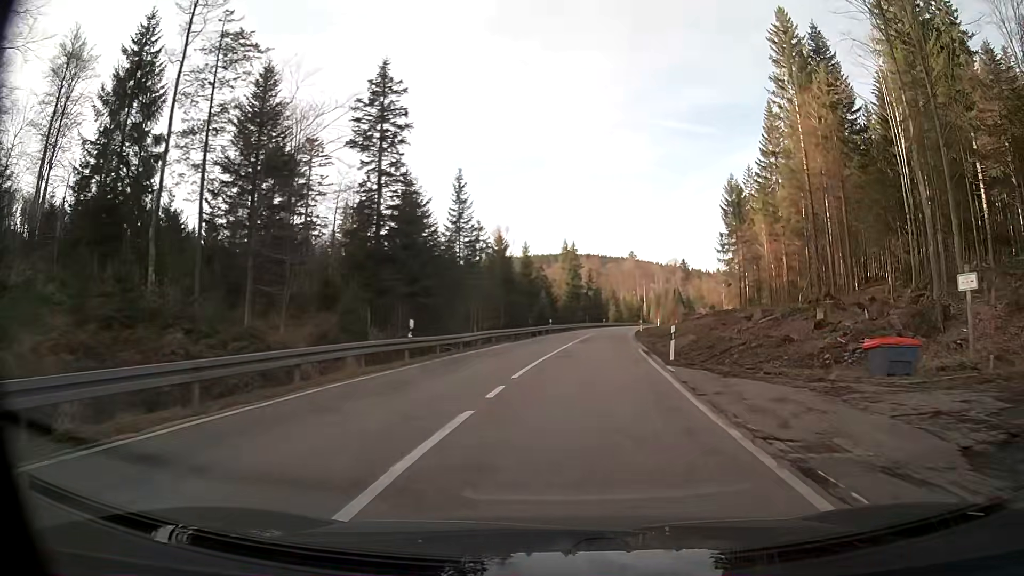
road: secondary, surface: asphalt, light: Day
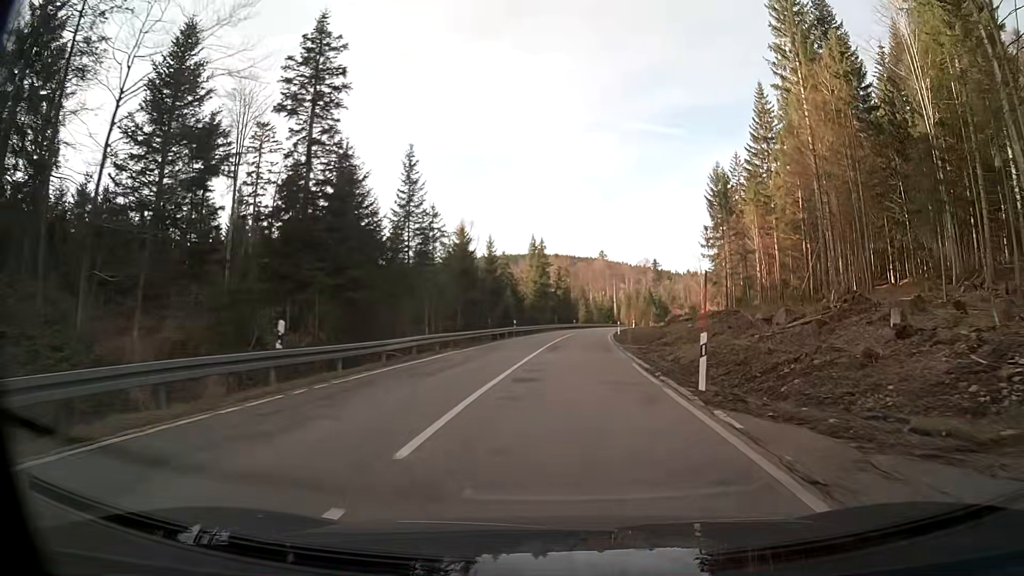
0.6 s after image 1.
(+0.2, +8.6) m; +2°
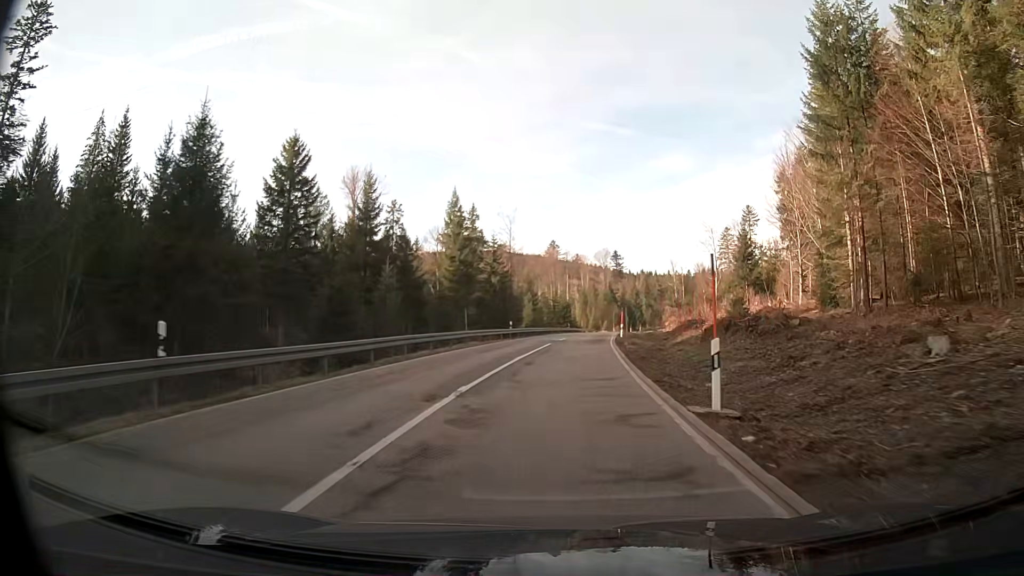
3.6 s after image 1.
(+2.2, +46.9) m; +5°
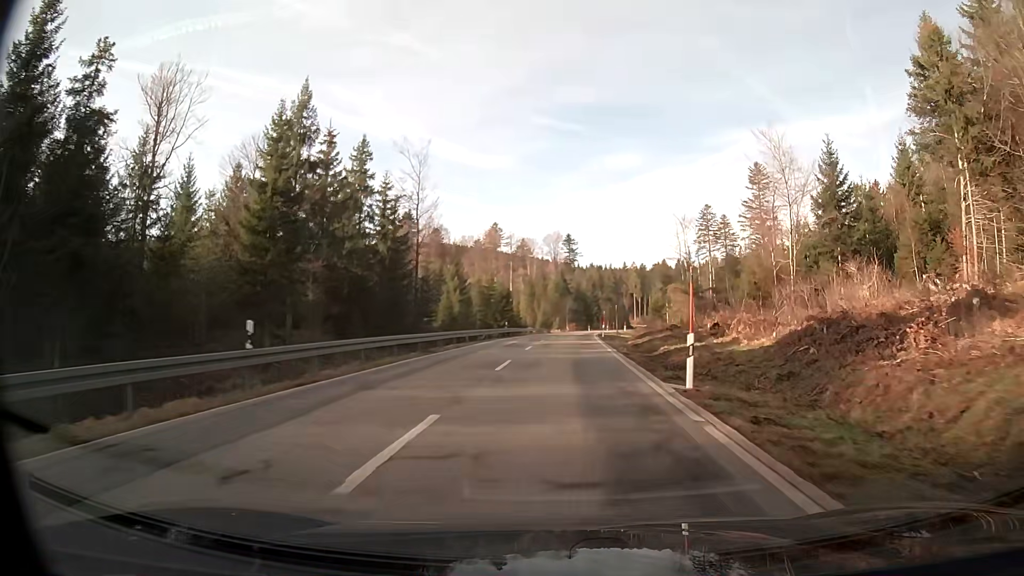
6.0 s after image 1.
(+1.5, +40.7) m; +4°
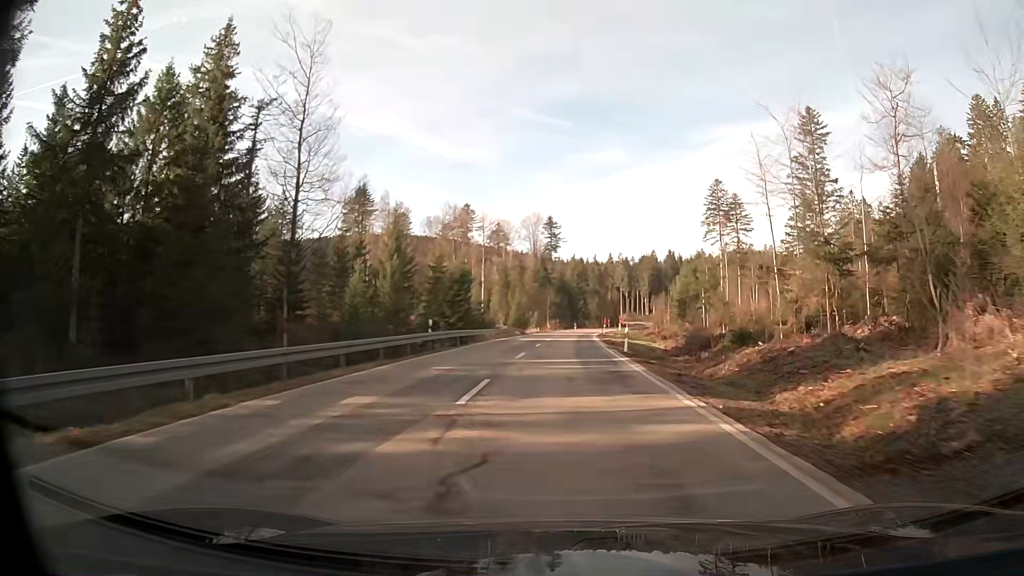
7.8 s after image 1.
(+0.4, +30.7) m; +2°
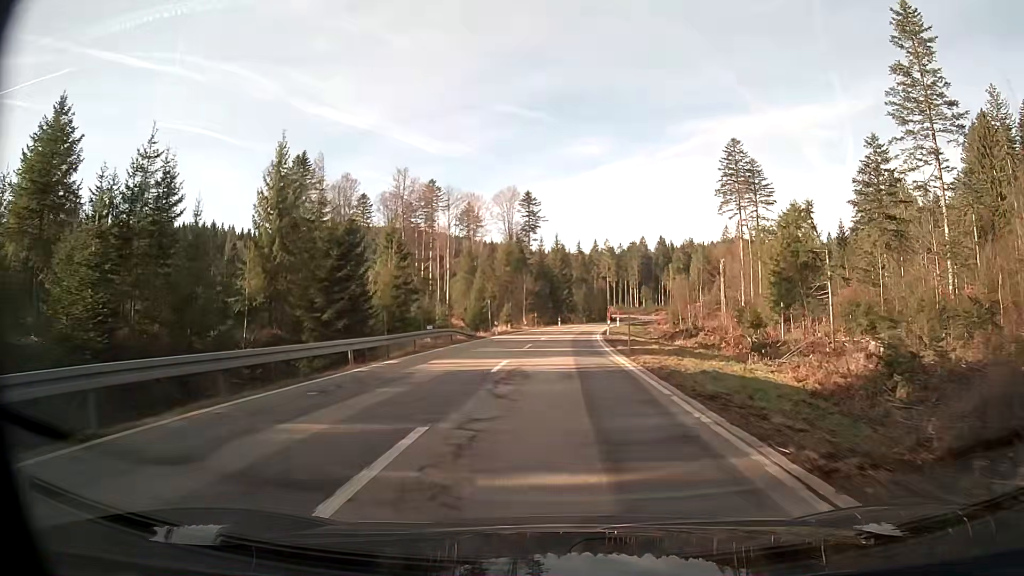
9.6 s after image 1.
(+0.4, +30.4) m; +1°
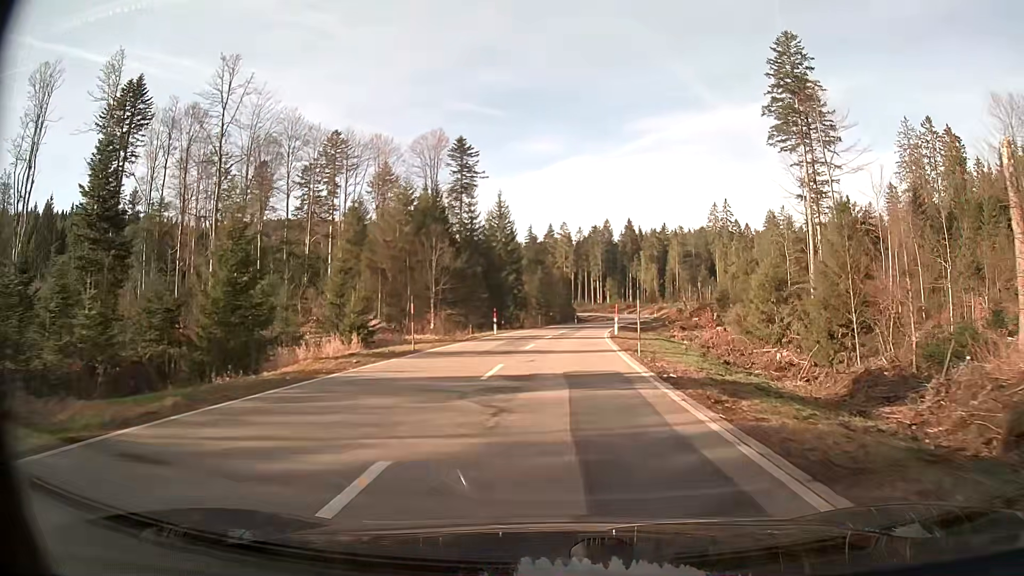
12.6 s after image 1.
(+1.6, +50.1) m; +5°
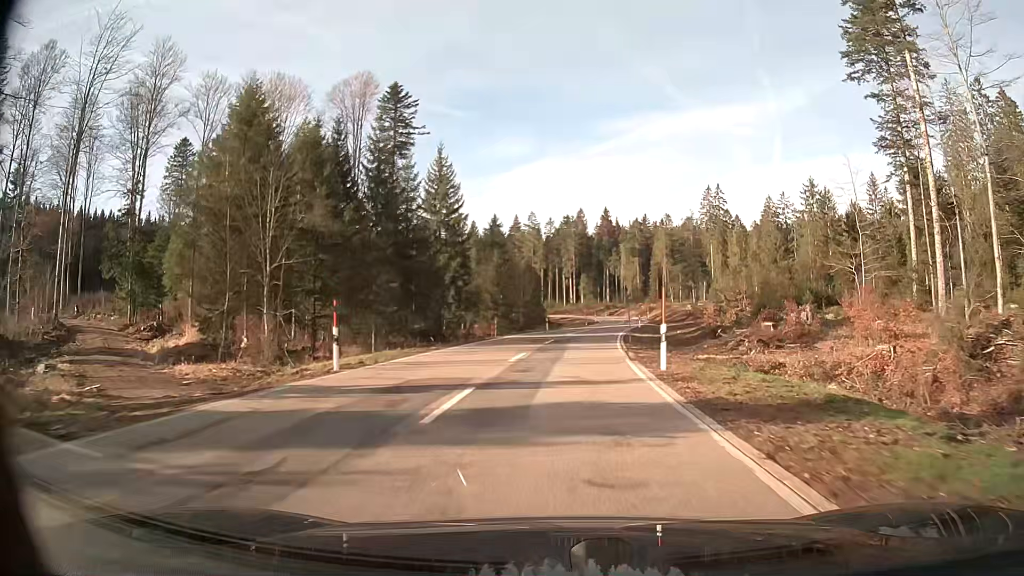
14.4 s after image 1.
(+0.7, +30.0) m; +3°
(0, +10) (0, +20) (+1, +30) (+2, +40) (+4, +50) (+5, +60) (+7, +70) (+9, +79) (+10, +89) (+11, +99) m
